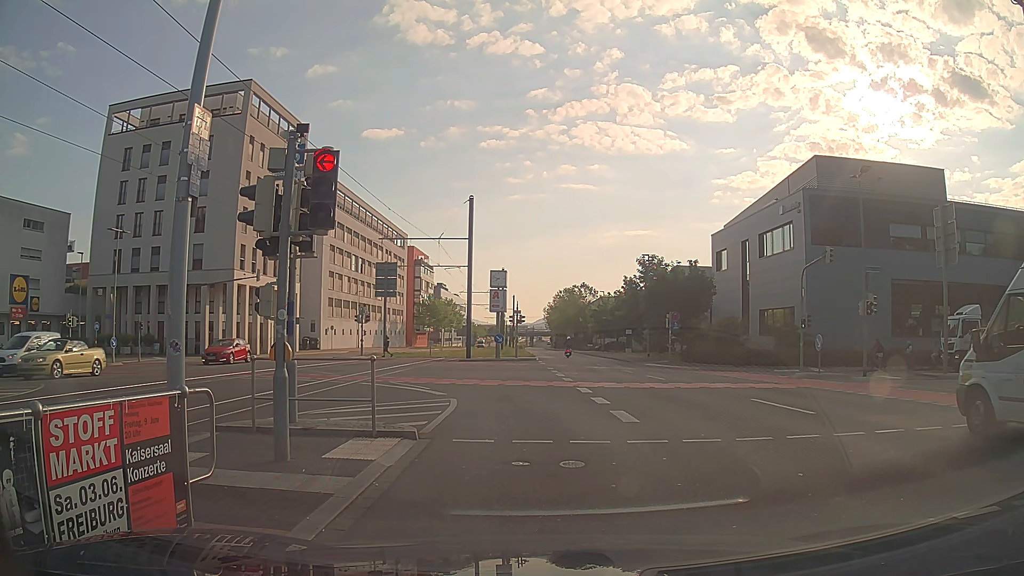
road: secondary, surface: asphalt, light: Day
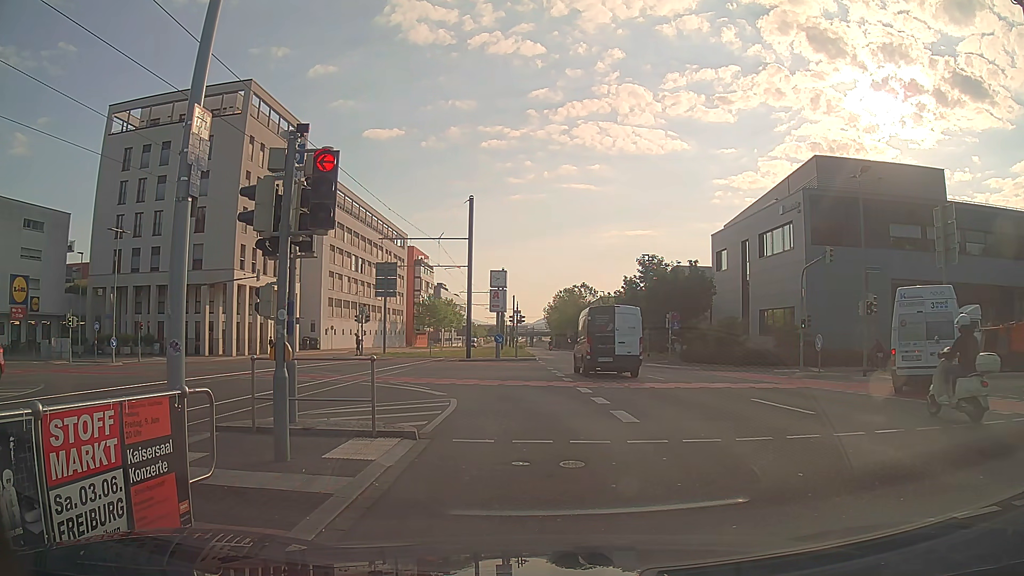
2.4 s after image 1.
(0.0, 0.0) m; 0°
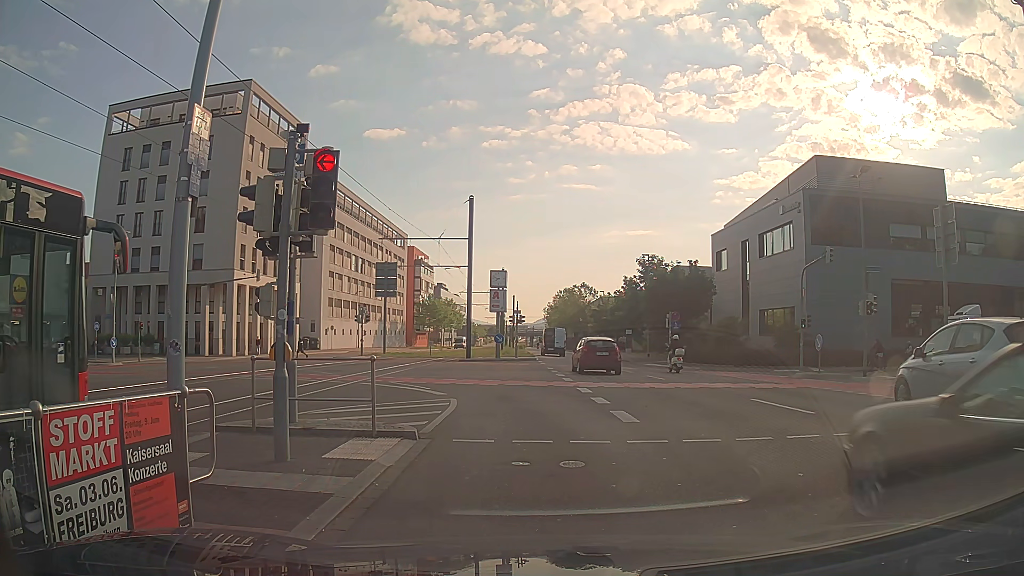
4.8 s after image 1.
(0.0, 0.0) m; 0°
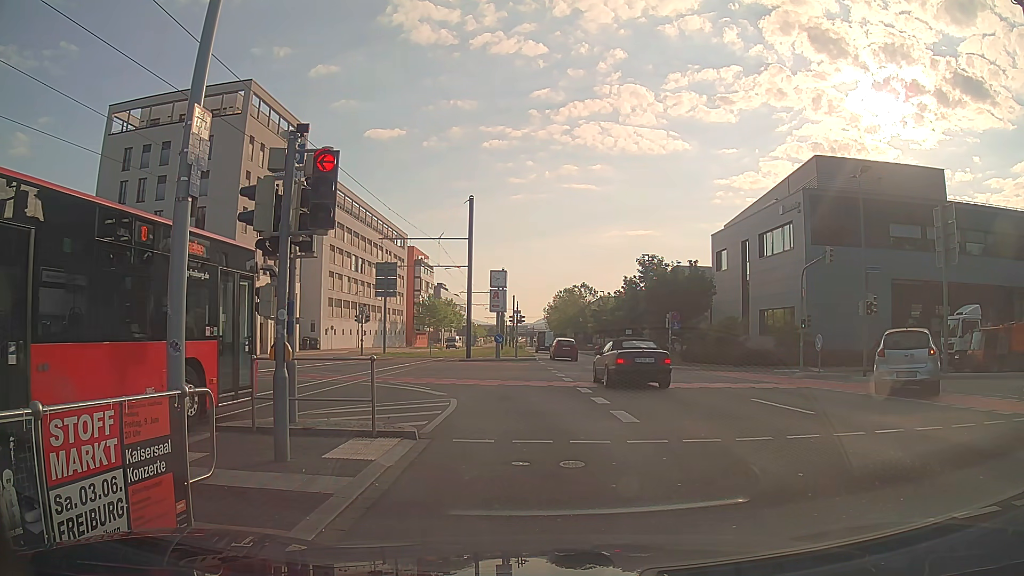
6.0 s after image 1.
(0.0, 0.0) m; 0°
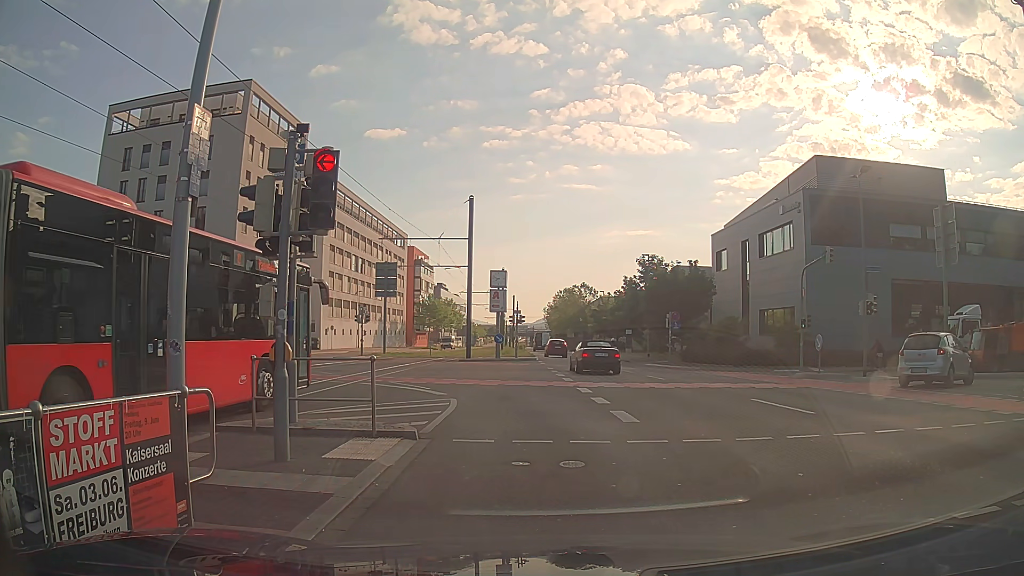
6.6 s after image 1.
(0.0, 0.0) m; 0°
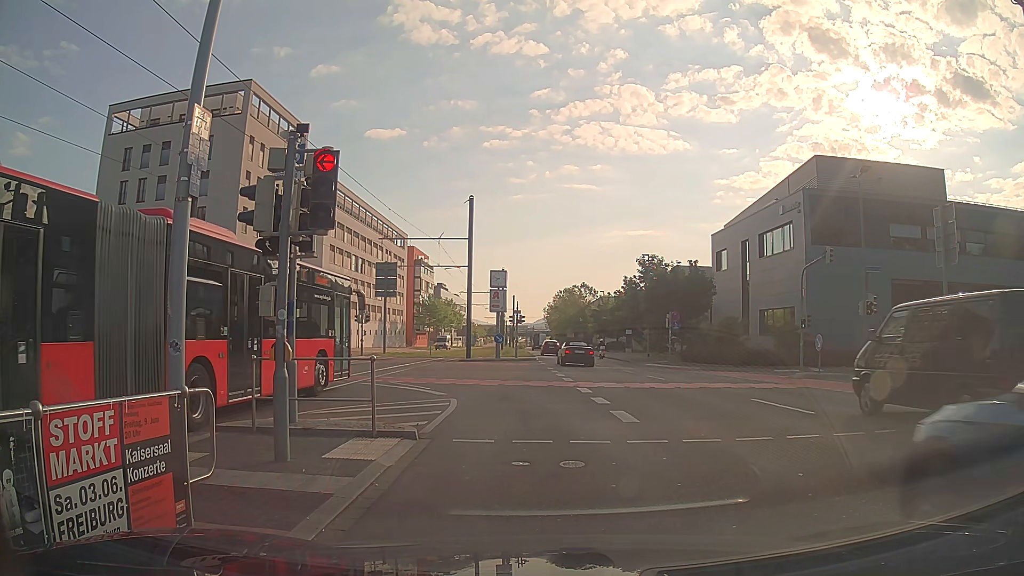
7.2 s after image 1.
(0.0, 0.0) m; 0°
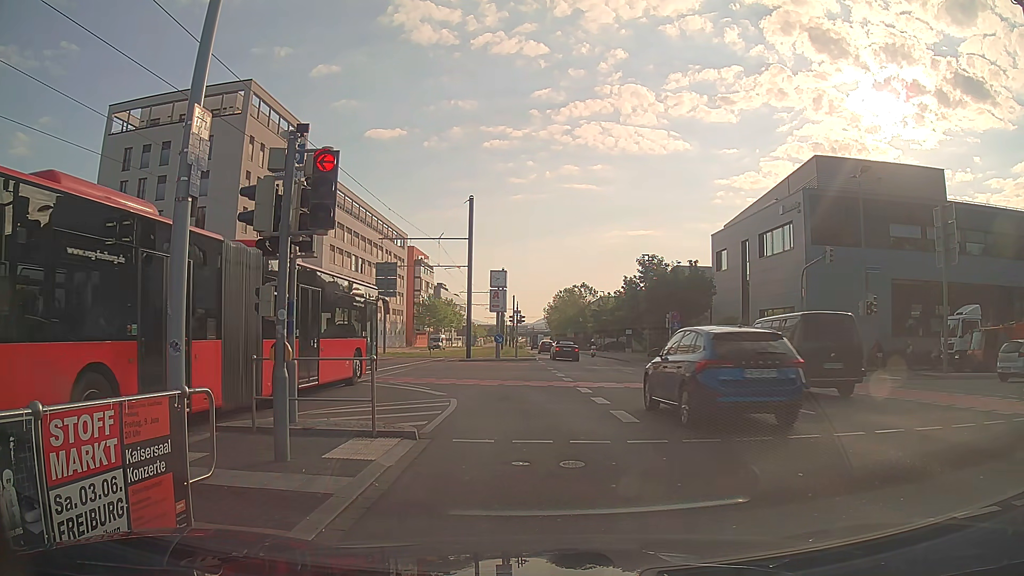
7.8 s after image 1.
(0.0, 0.0) m; 0°
